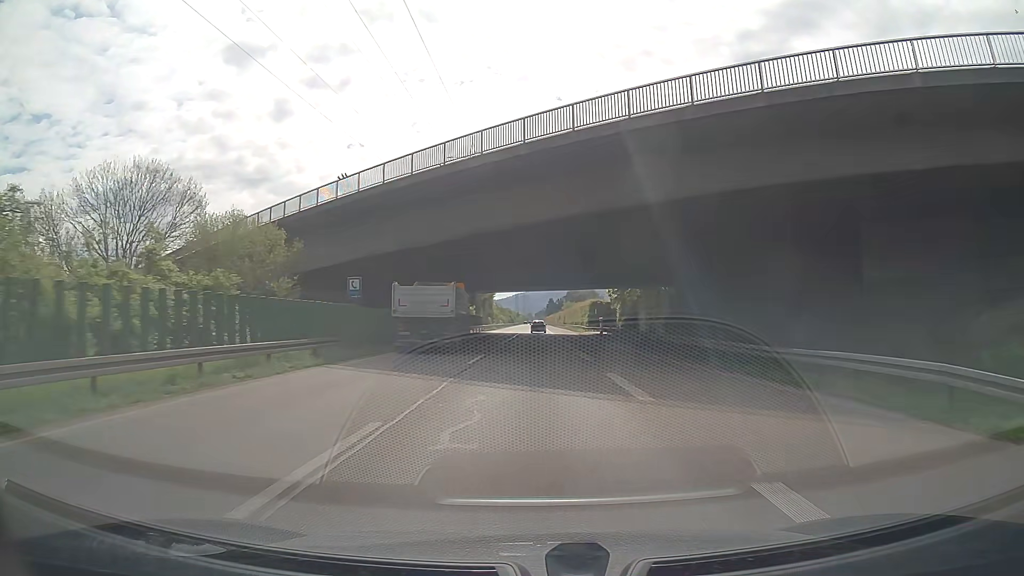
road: trunk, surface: asphalt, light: Day
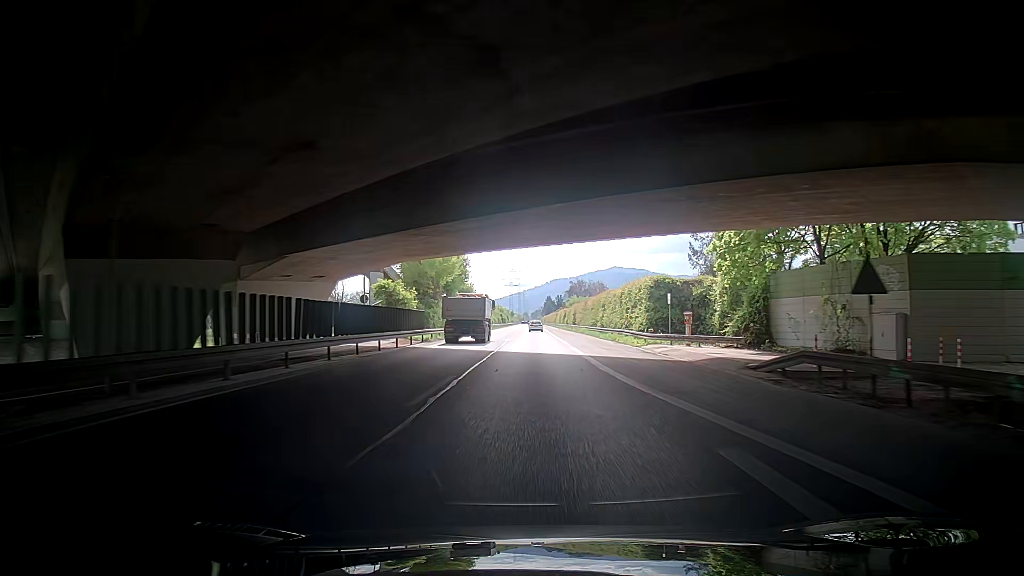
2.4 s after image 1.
(-0.3, +46.7) m; +1°
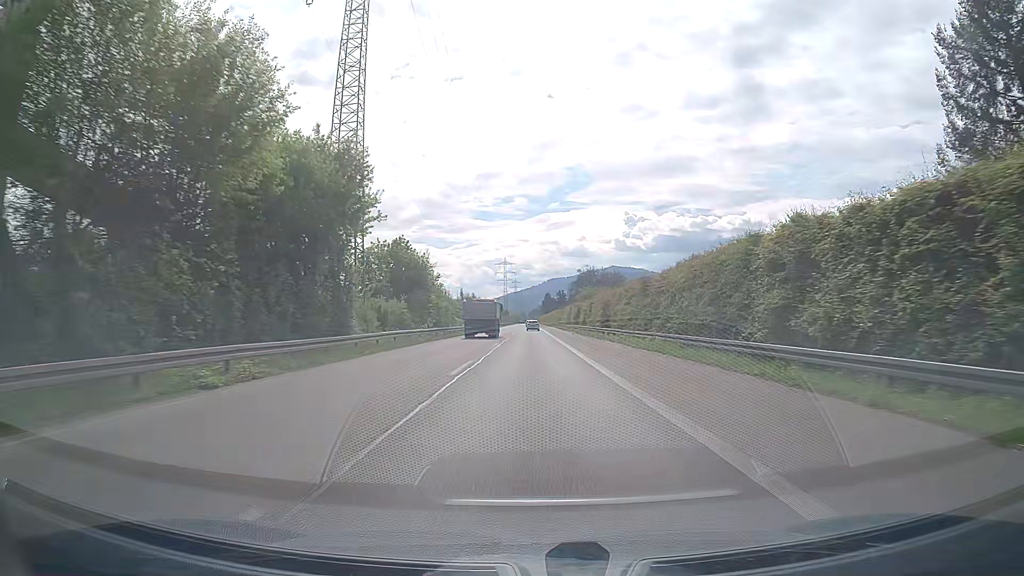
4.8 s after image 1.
(-1.1, +47.9) m; 0°
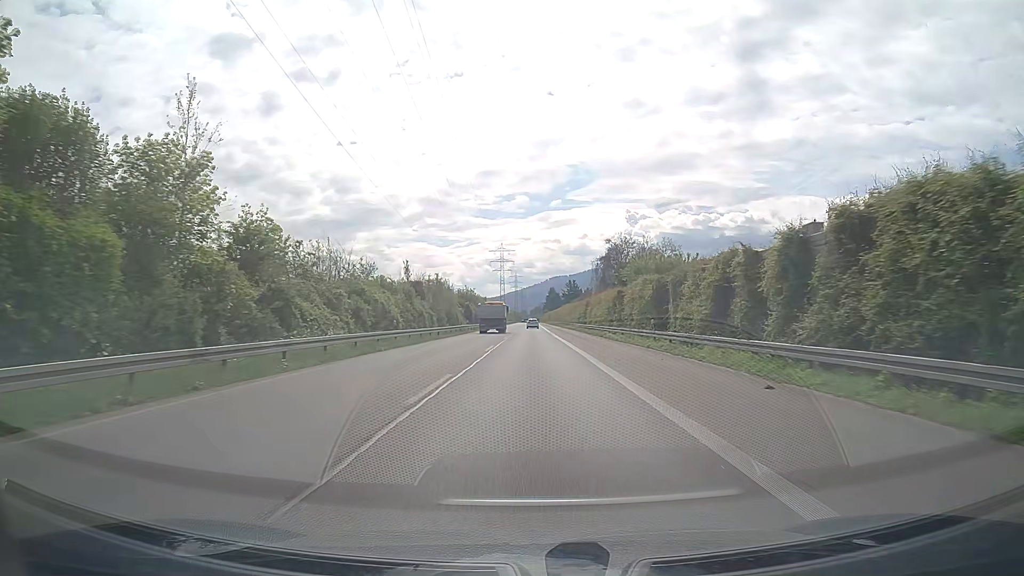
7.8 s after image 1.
(+0.4, +60.5) m; 0°
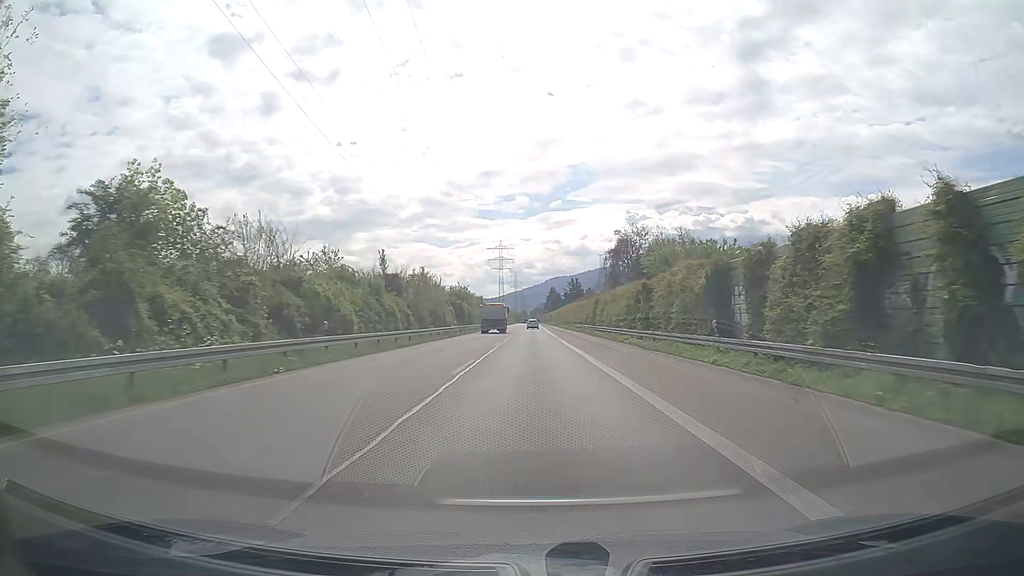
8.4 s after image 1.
(0.0, +12.1) m; 0°
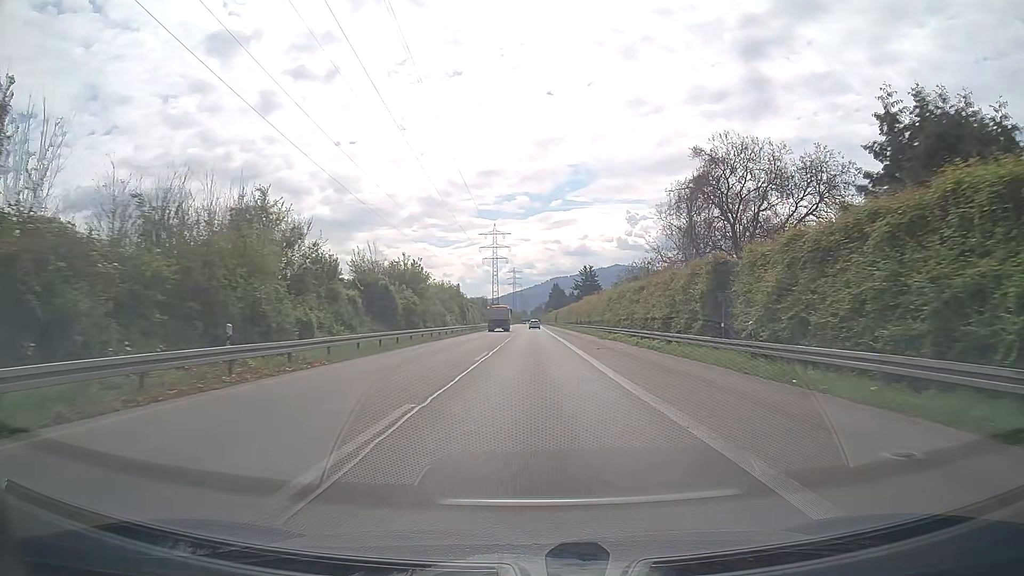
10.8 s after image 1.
(+0.1, +48.0) m; 0°
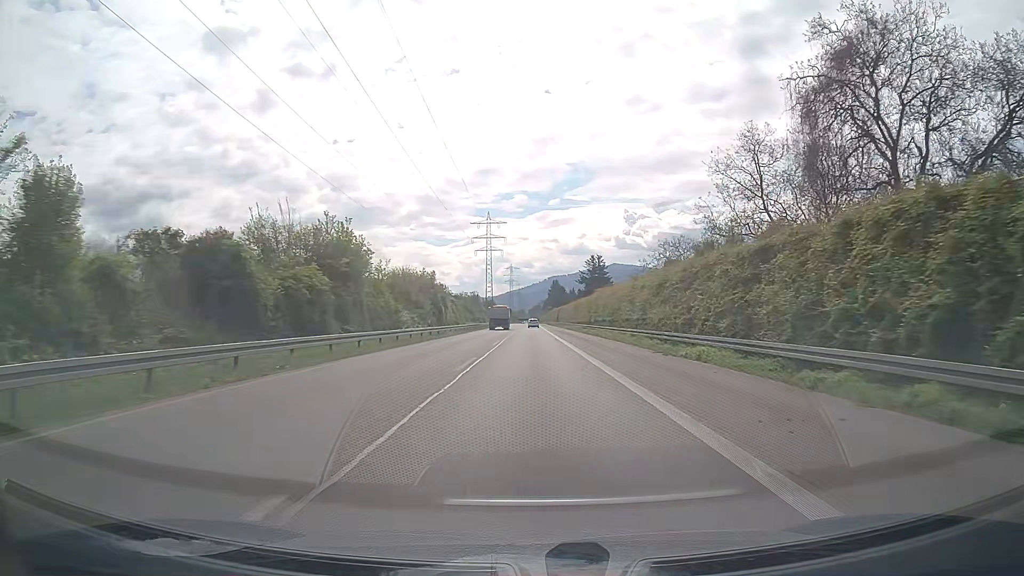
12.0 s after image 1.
(-0.1, +23.7) m; 0°
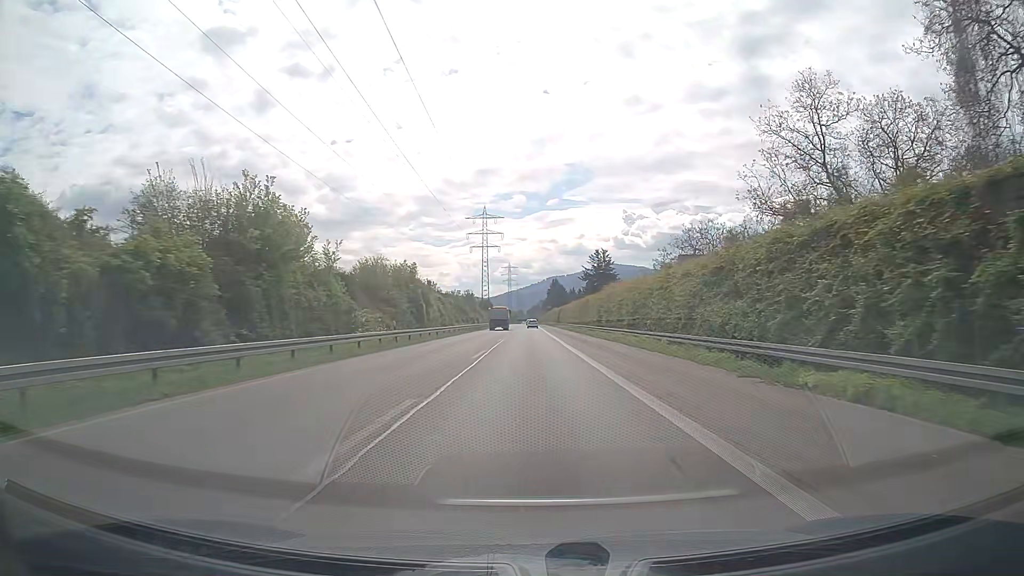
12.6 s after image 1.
(0.0, +11.8) m; 0°
(0, +10) (0, +20) (0, +30) (0, +40) (0, +50) (0, +60) (0, +70) (0, +80) (0, +90) (0, +100) m
